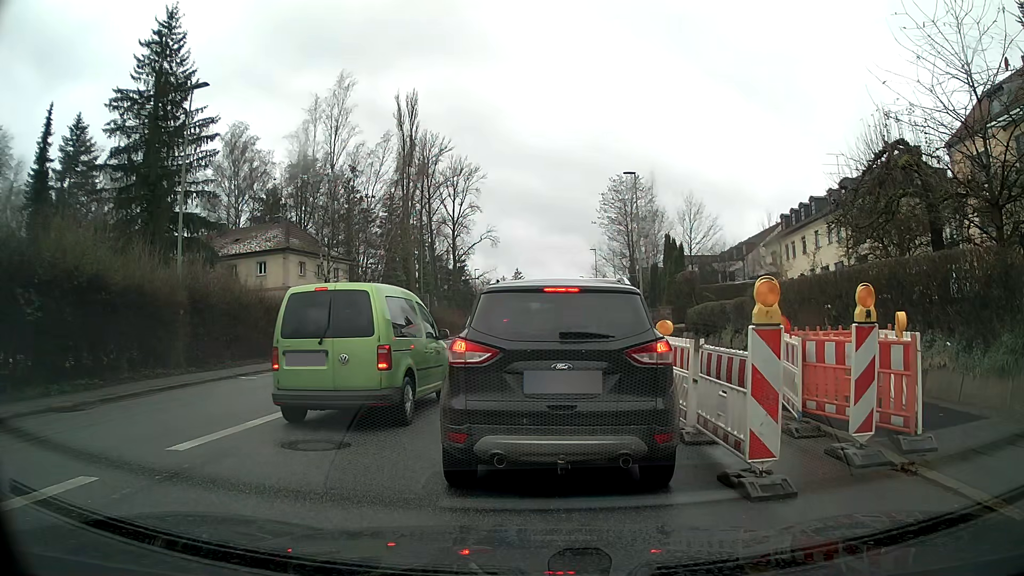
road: tertiary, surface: asphalt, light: Day
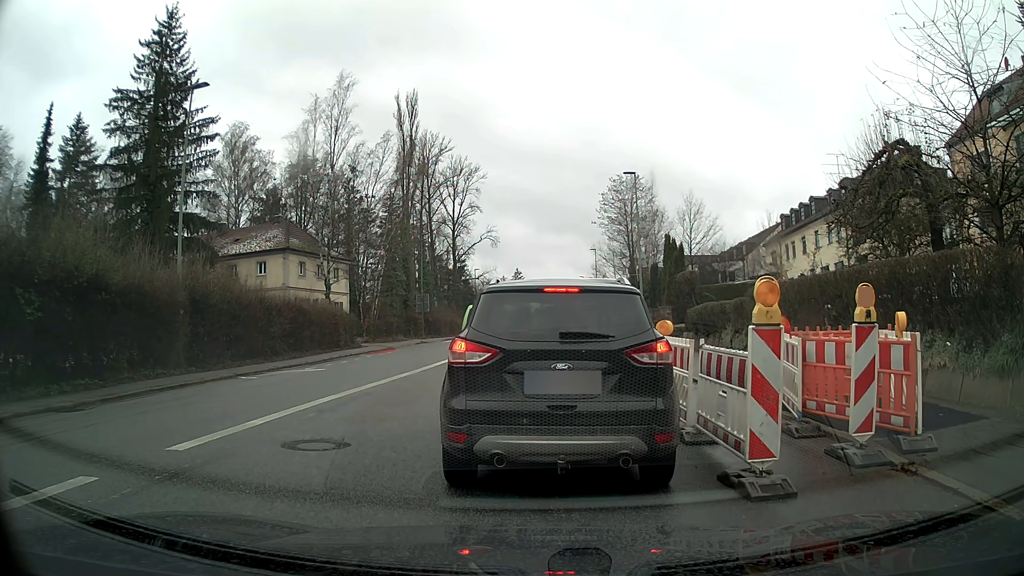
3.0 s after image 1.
(0.0, 0.0) m; 0°
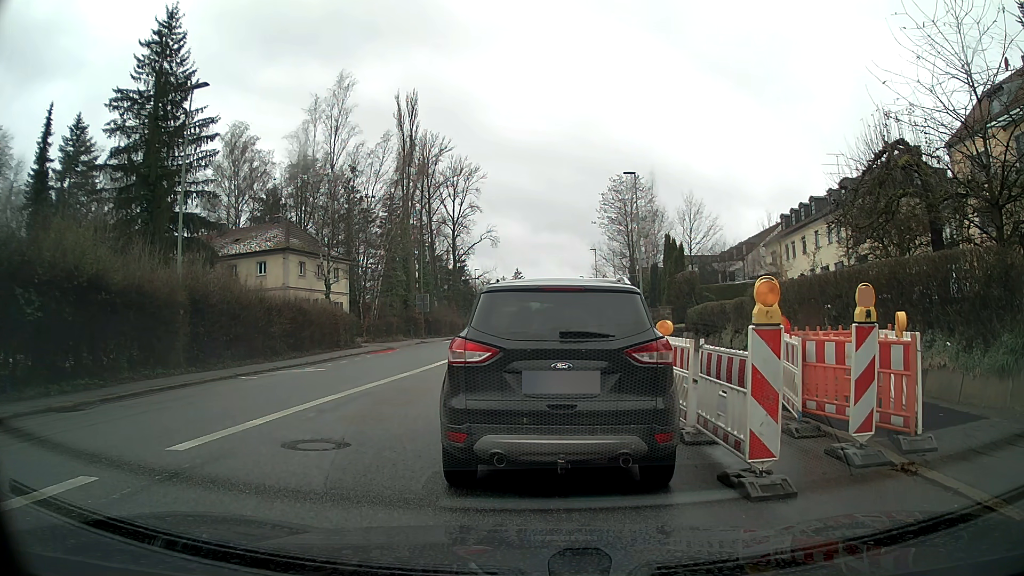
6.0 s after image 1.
(0.0, 0.0) m; 0°
(0, +10) (+1, +20) (+2, +30) (+2, +40) (+3, +50) (+3, +60) (+3, +70) (+3, +80) (+4, +90) (+4, +100) m
